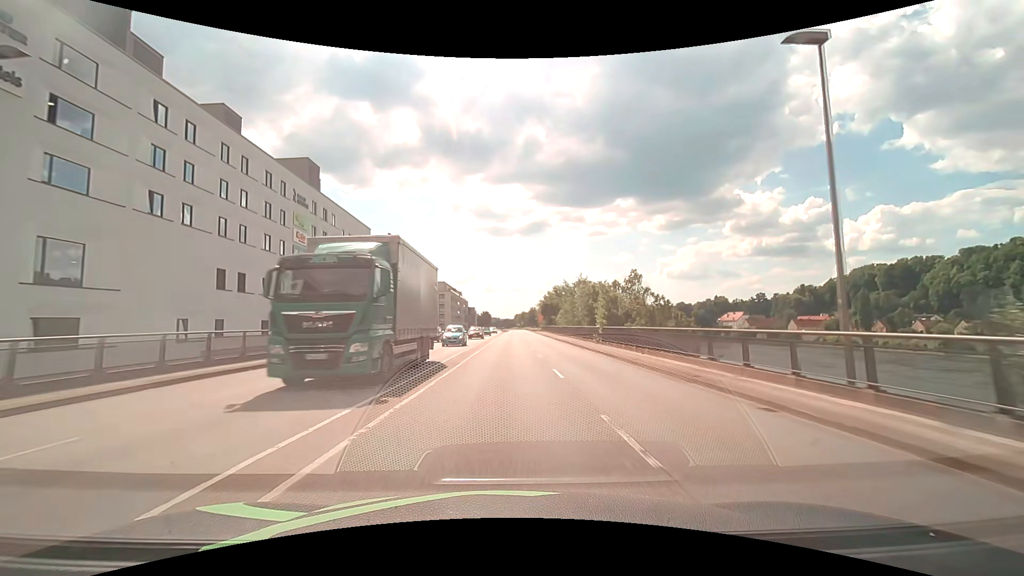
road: primary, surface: asphalt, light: Day
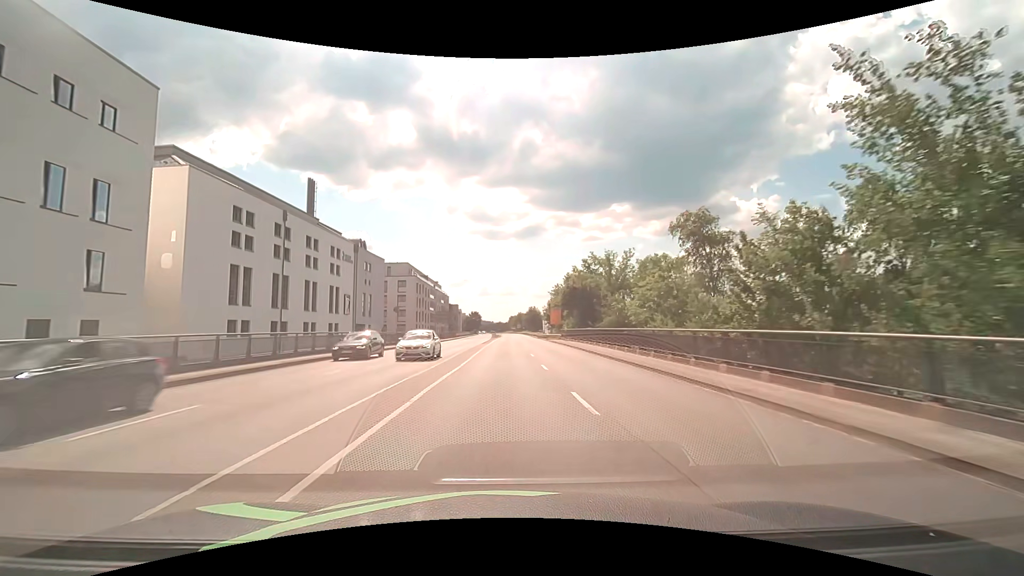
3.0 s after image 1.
(+0.4, +51.3) m; +1°
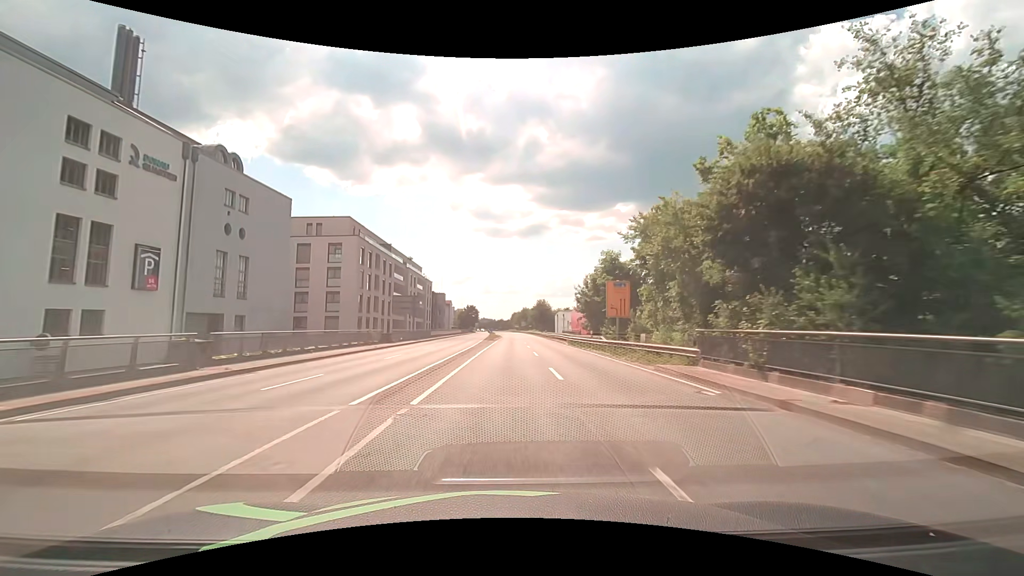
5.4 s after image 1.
(-0.1, +42.0) m; 0°
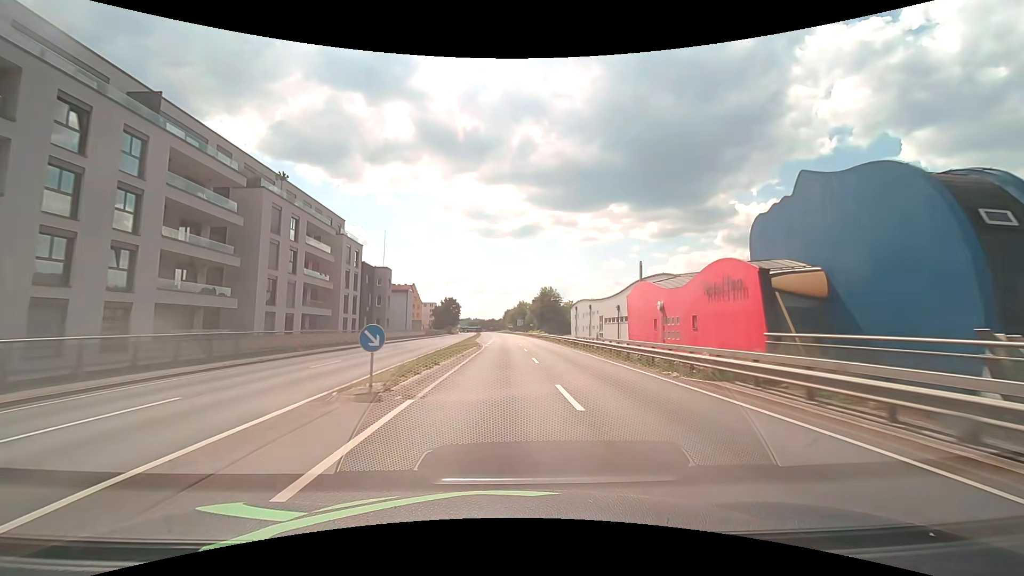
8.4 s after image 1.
(+0.4, +53.2) m; 0°
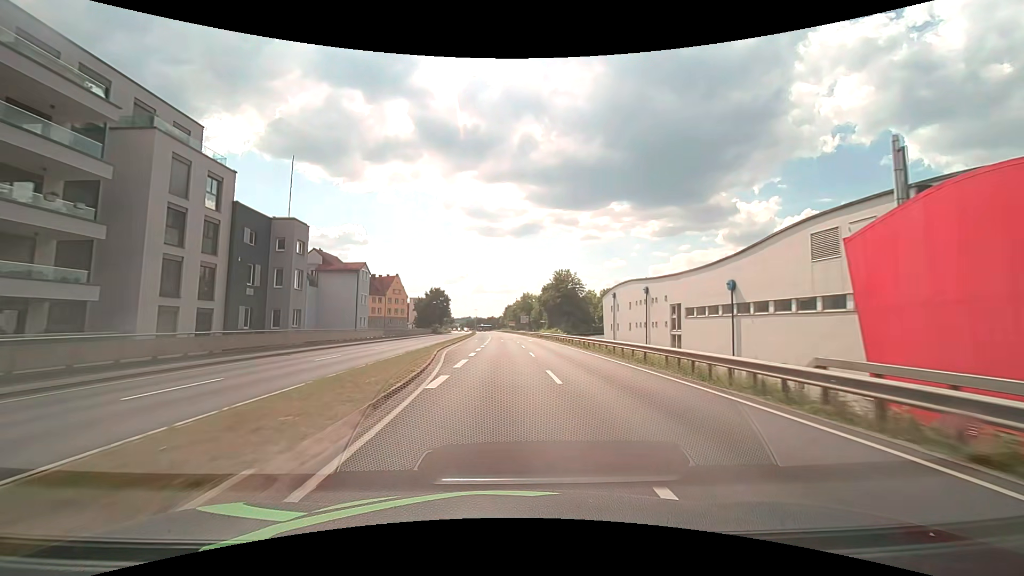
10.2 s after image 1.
(+0.1, +32.2) m; 0°
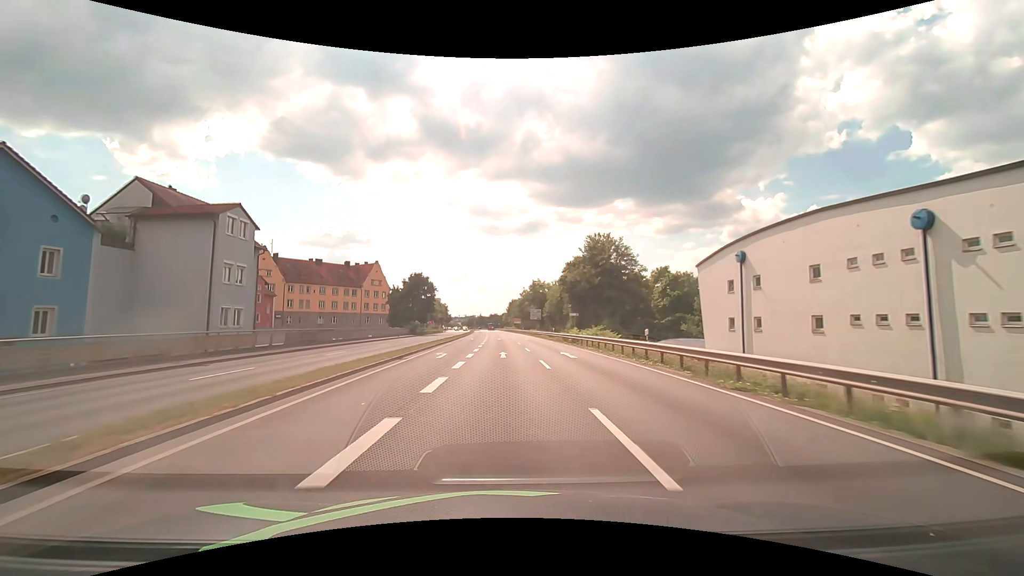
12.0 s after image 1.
(-0.1, +32.0) m; 0°
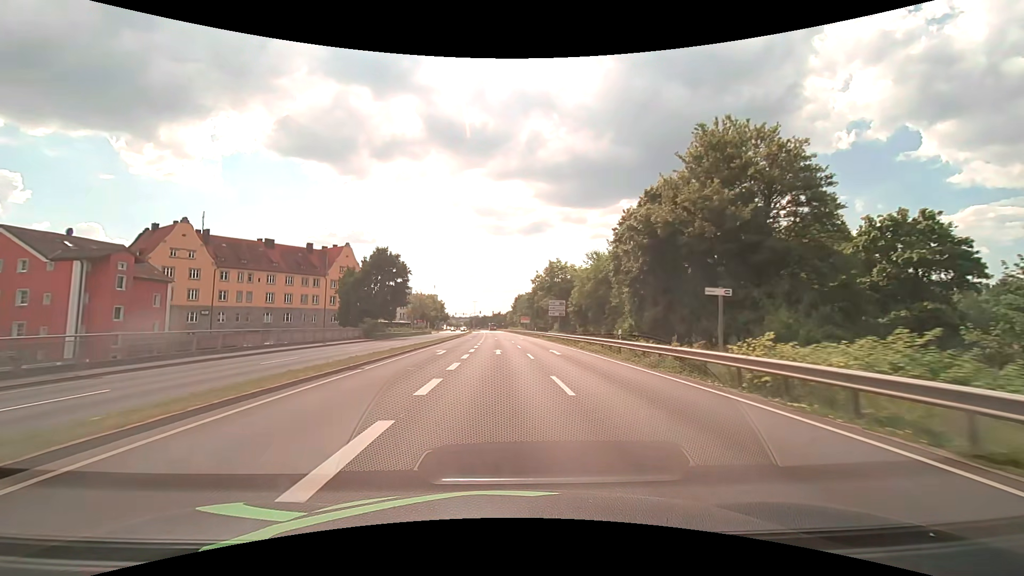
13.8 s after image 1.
(-0.1, +30.2) m; 0°
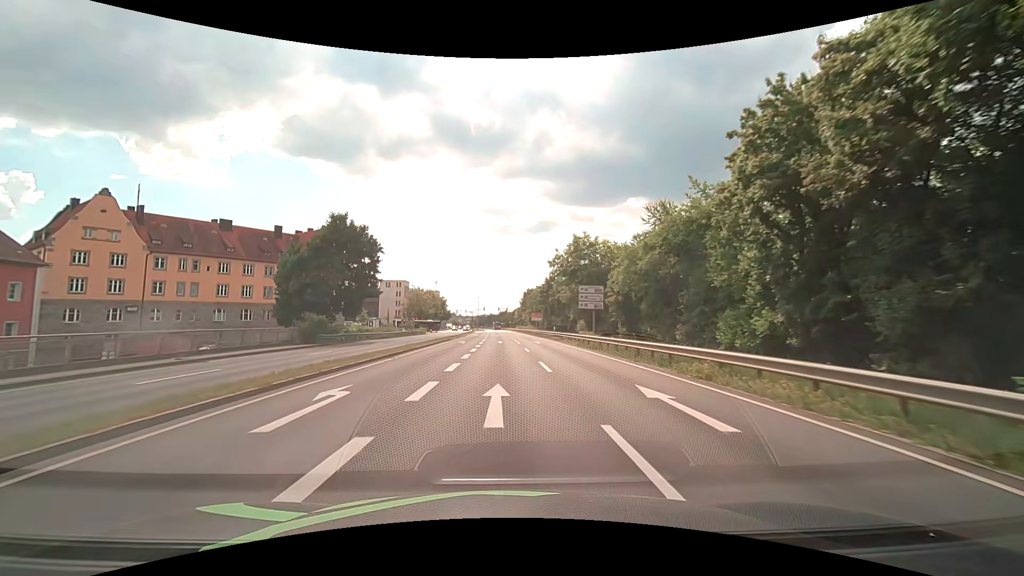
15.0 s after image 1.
(-0.2, +18.9) m; -1°
(0, +10) (0, +20) (0, +30) (-1, +40) (-1, +50) (-1, +60) (-1, +70) (-2, +80) (-2, +90) (-2, +100) m
